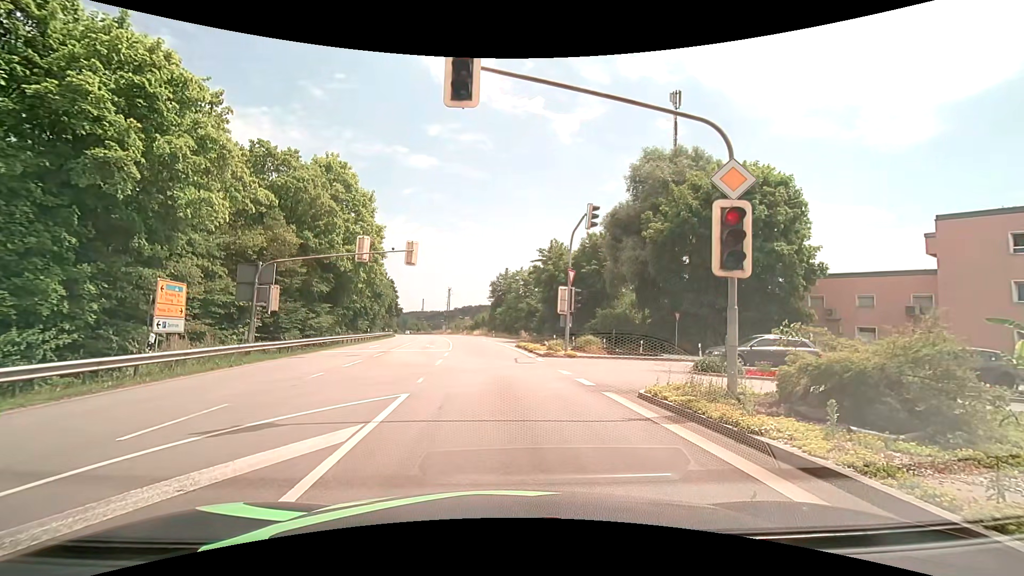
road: primary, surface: asphalt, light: Day
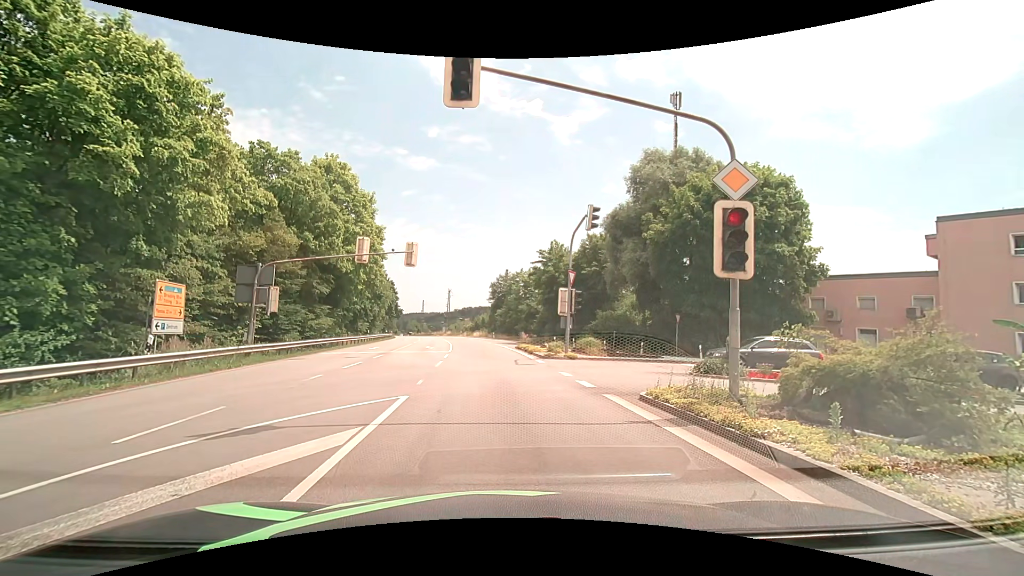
(0.0, +0.2) m; 0°
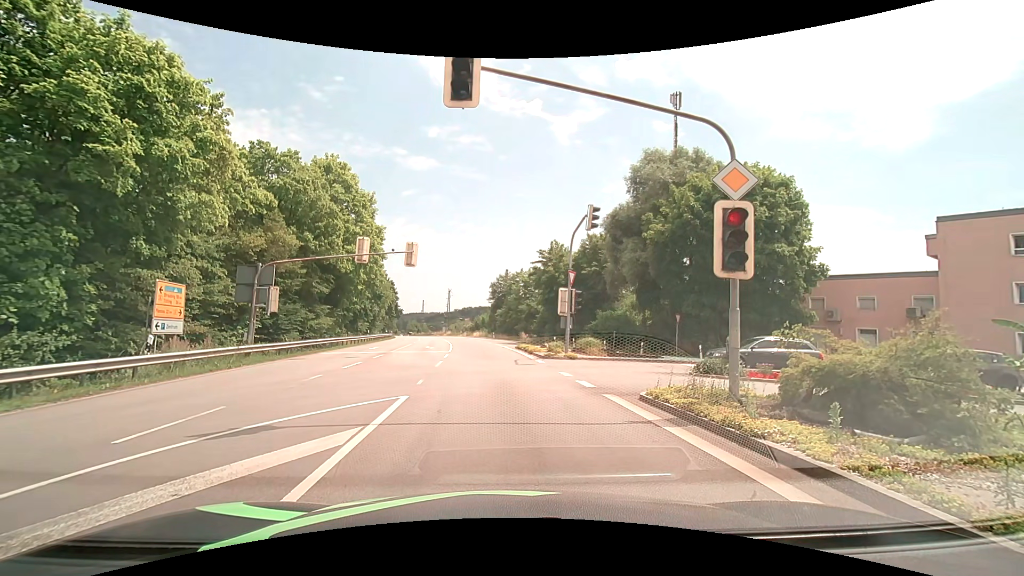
(0.0, 0.0) m; 0°
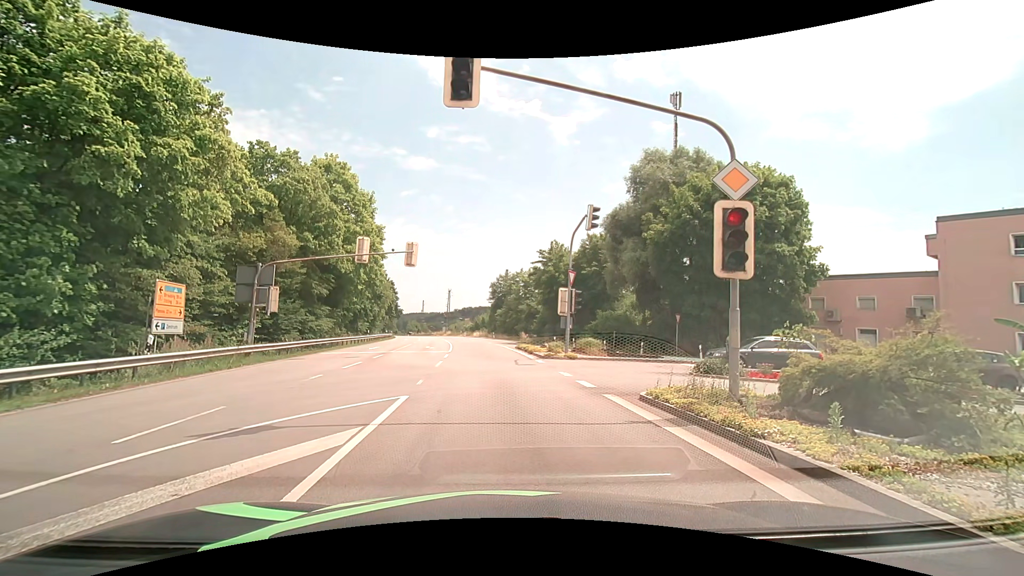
(0.0, 0.0) m; 0°
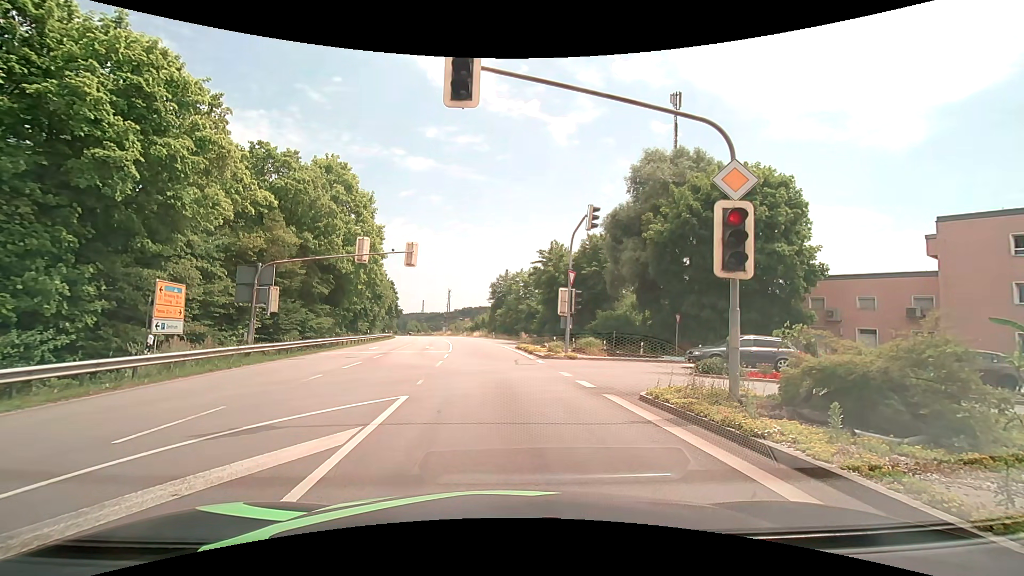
(0.0, 0.0) m; 0°
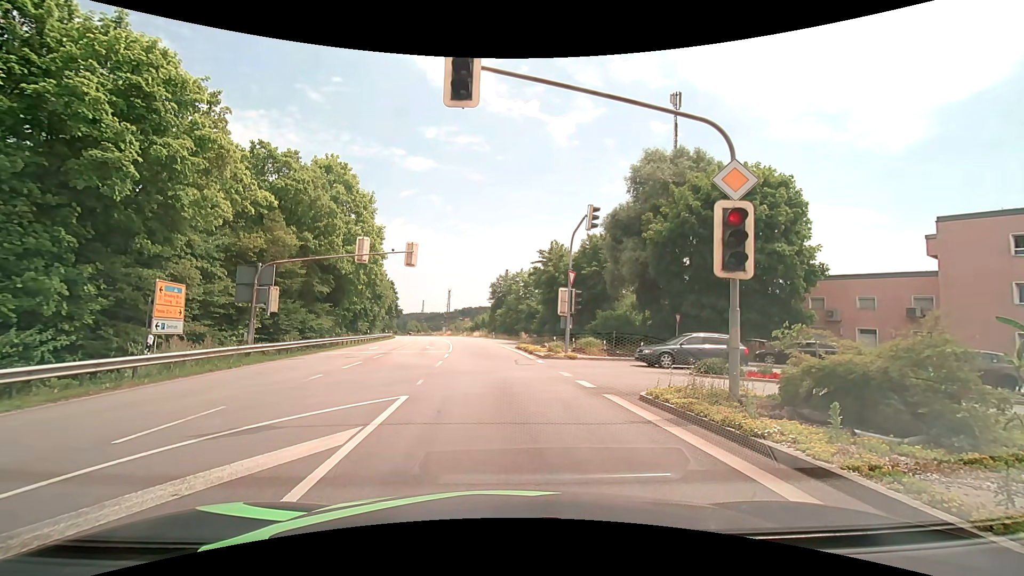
(0.0, 0.0) m; 0°
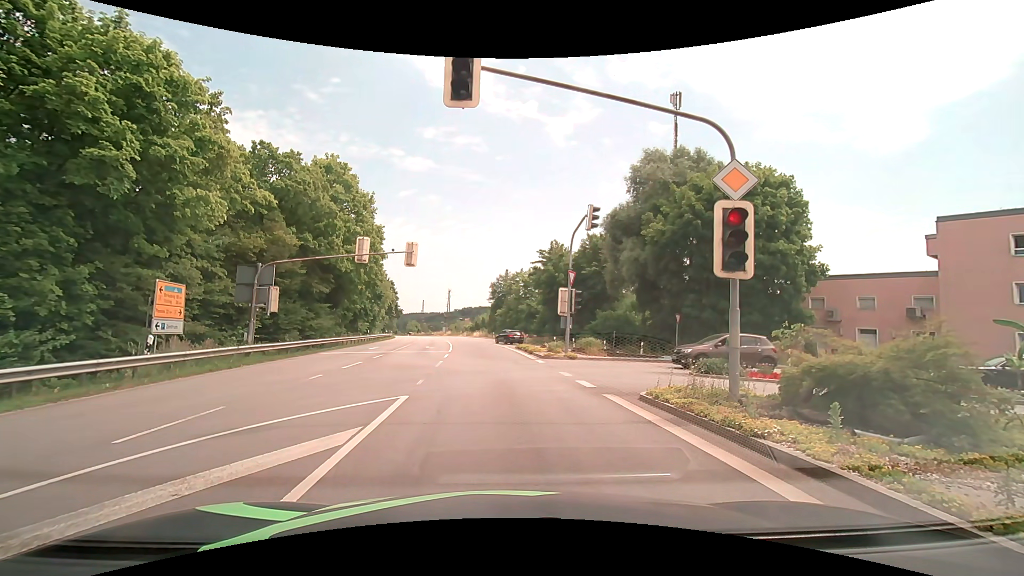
(0.0, 0.0) m; 0°
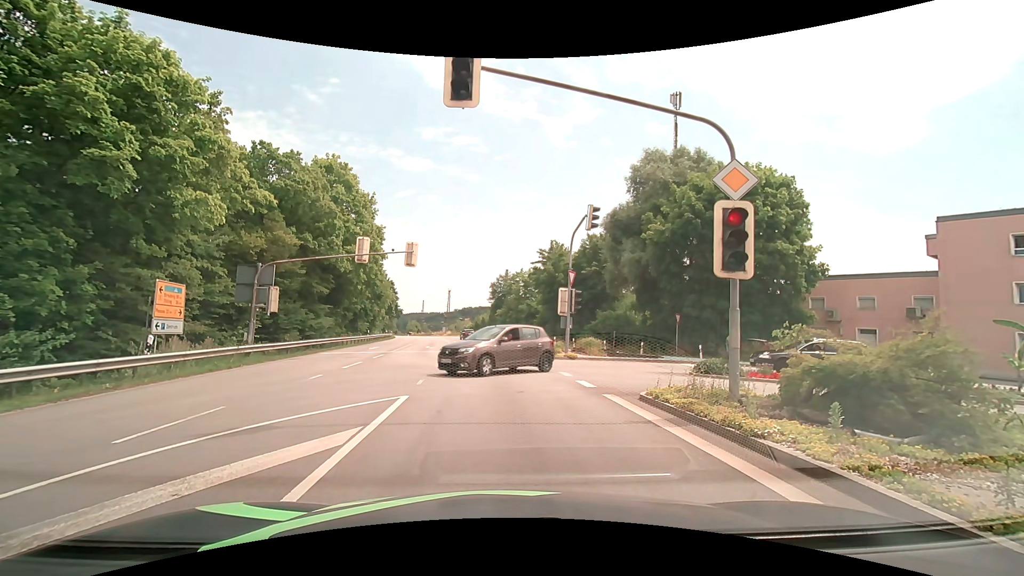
(0.0, 0.0) m; 0°
